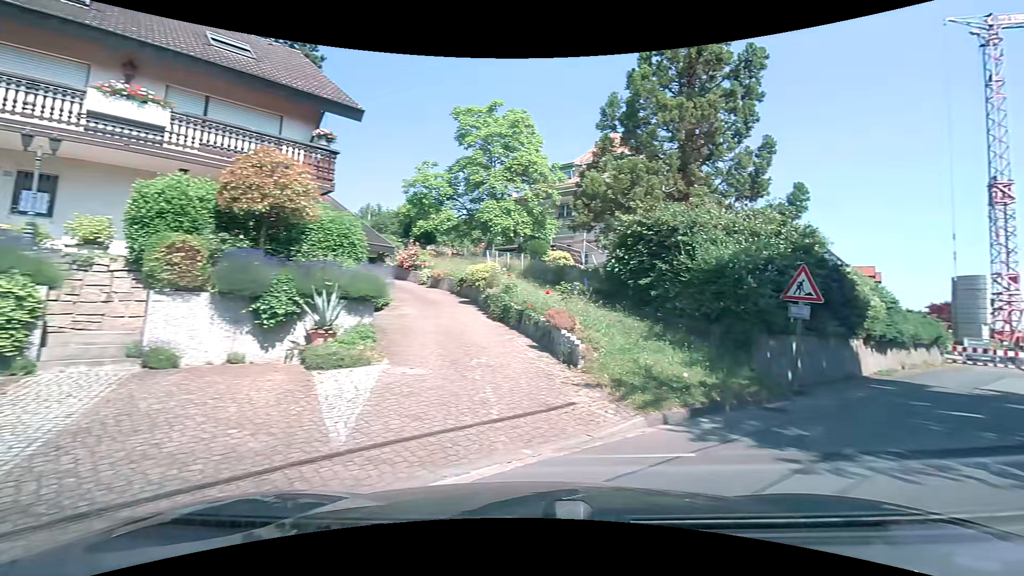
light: Day
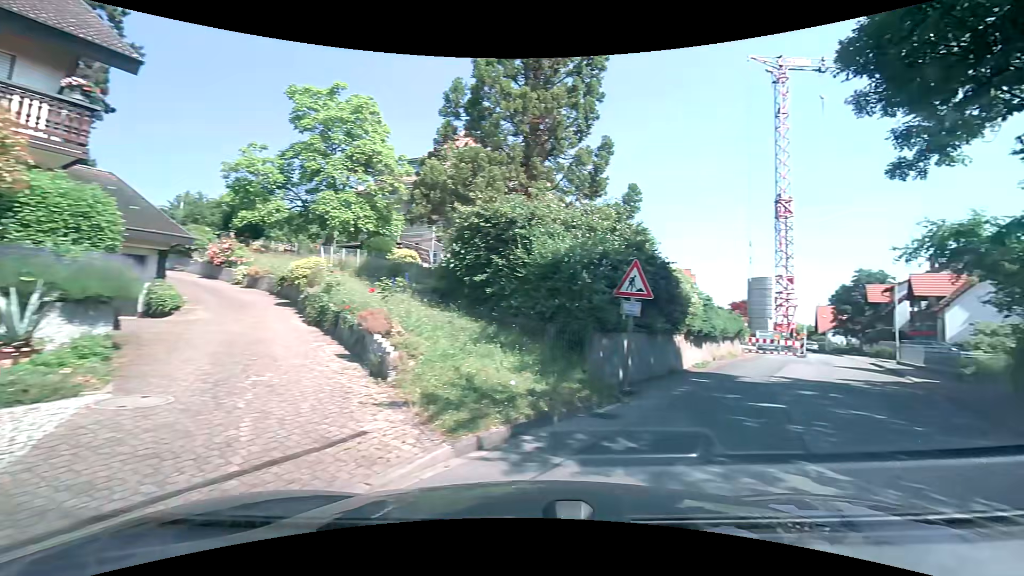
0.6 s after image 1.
(+0.2, +1.6) m; +16°
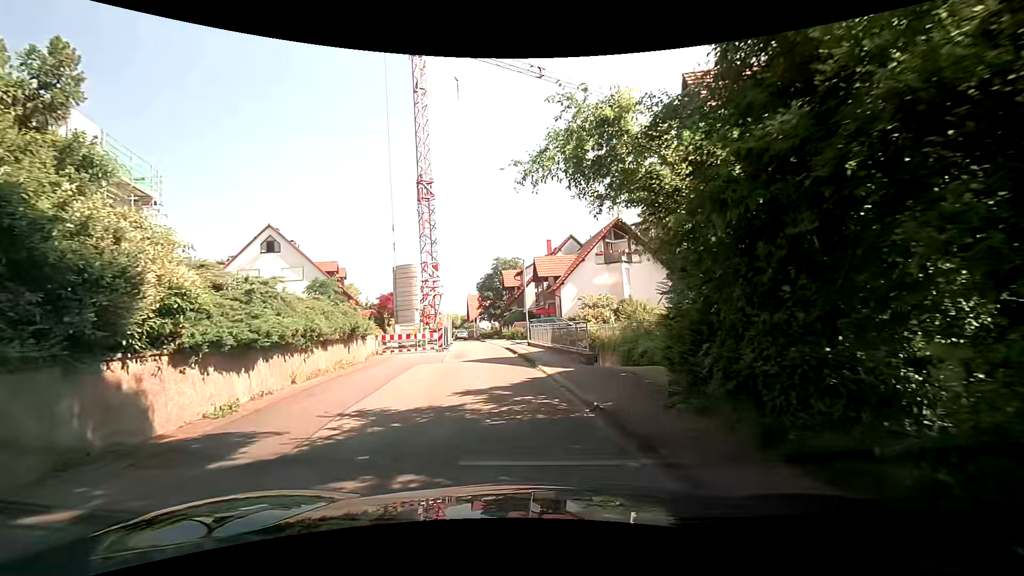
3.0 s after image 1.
(+4.0, +8.2) m; +32°
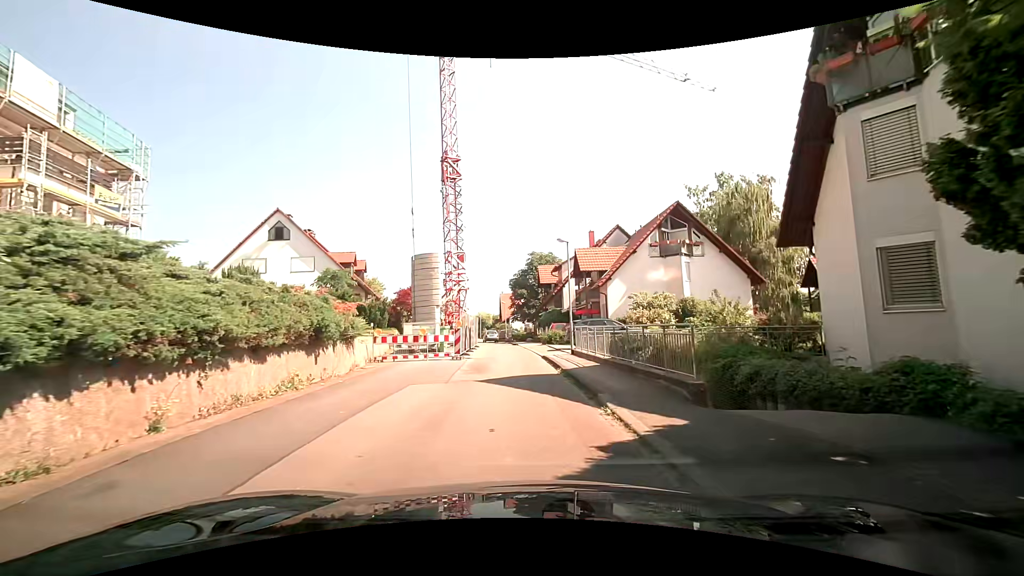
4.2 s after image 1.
(-0.2, +6.2) m; -4°
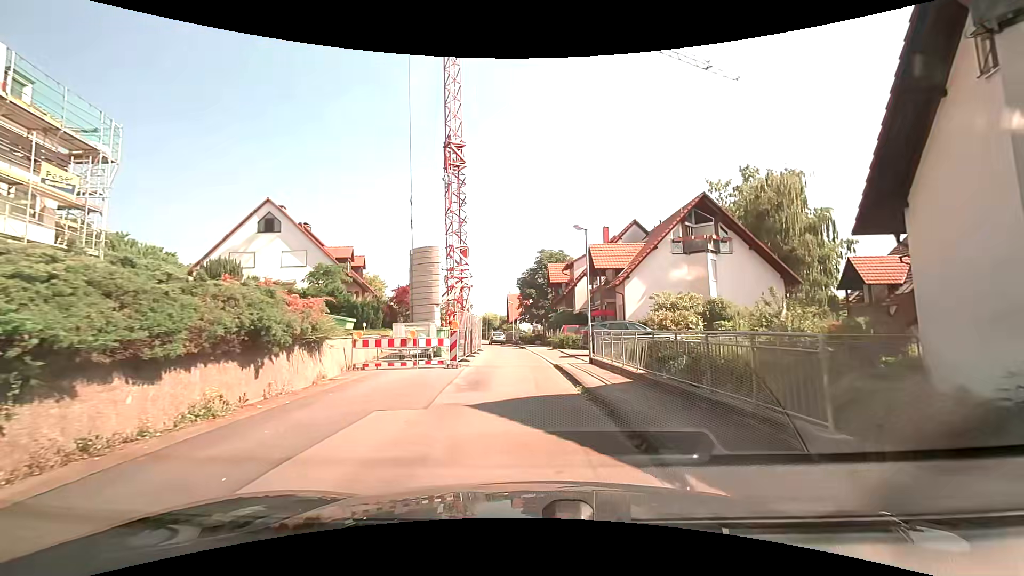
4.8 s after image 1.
(0.0, +3.3) m; -1°
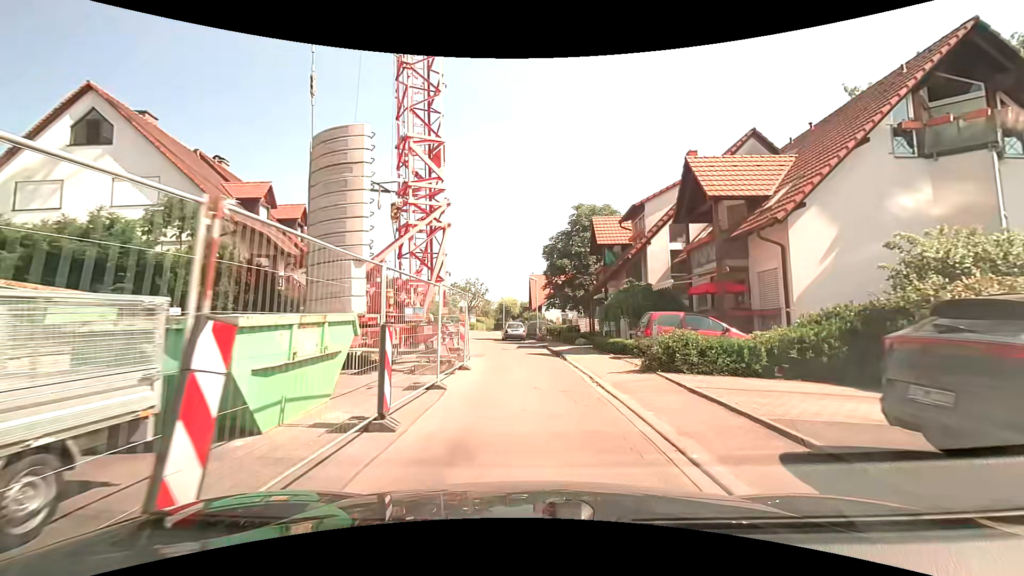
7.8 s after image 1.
(-0.6, +17.9) m; -3°
(0, +10) (0, +20) (-2, +30) (-4, +40) (-4, +50) (-5, +60) (-7, +69) (-11, +78) (-17, +86) (-22, +95) m
